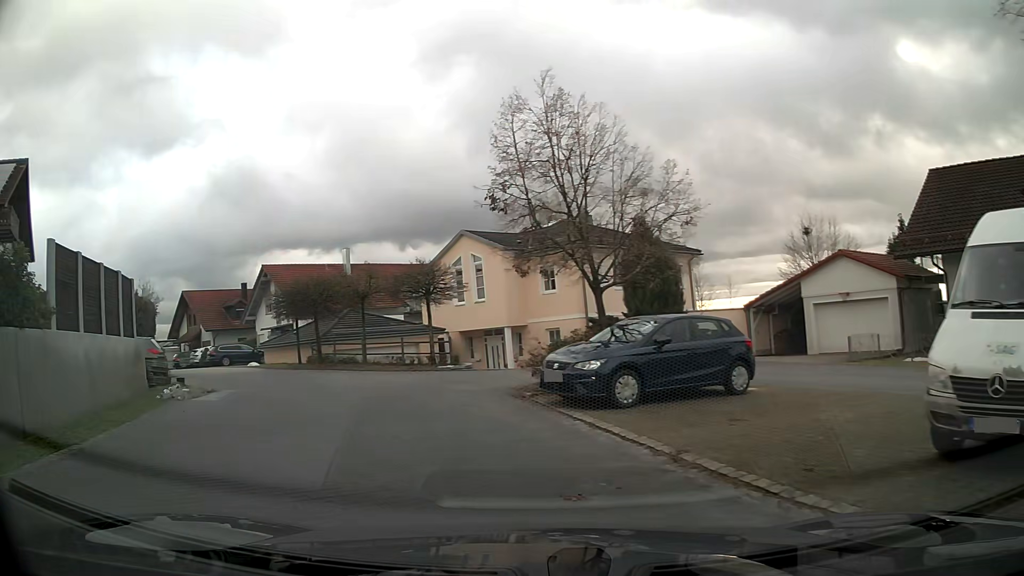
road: residential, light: Day
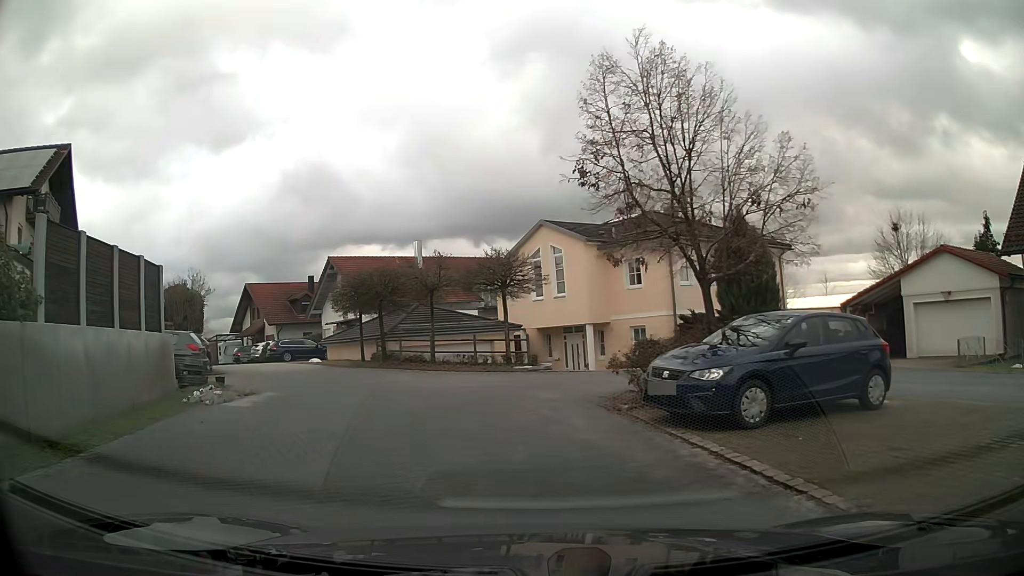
(-0.1, +2.3) m; -5°
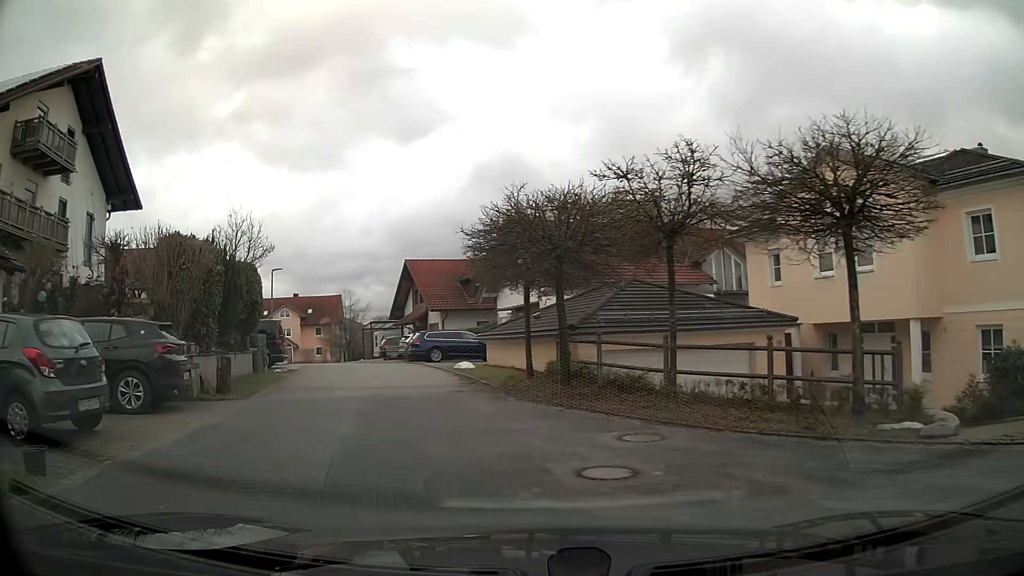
(-2.0, +12.9) m; -18°
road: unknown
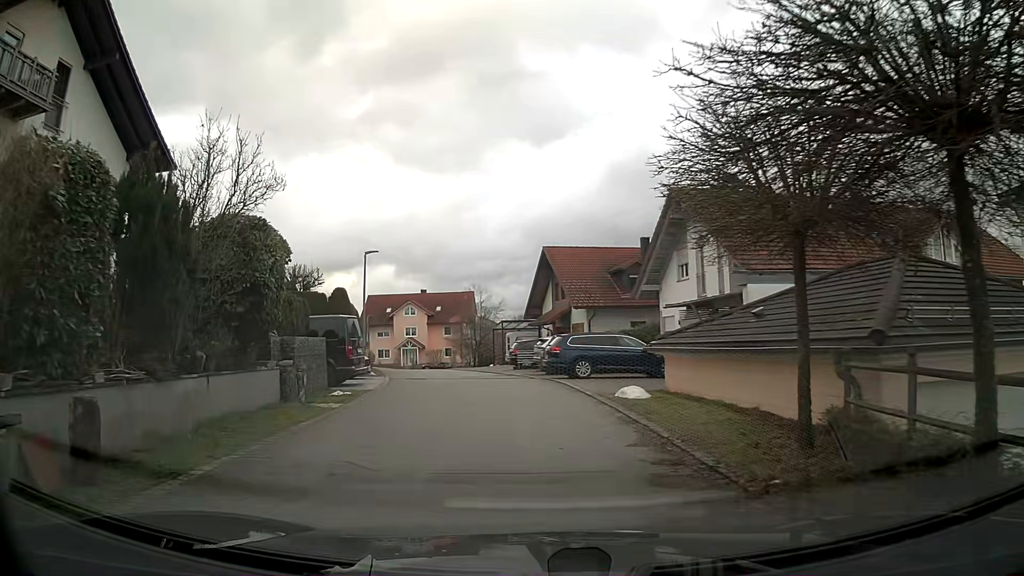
(-0.9, +8.8) m; -10°
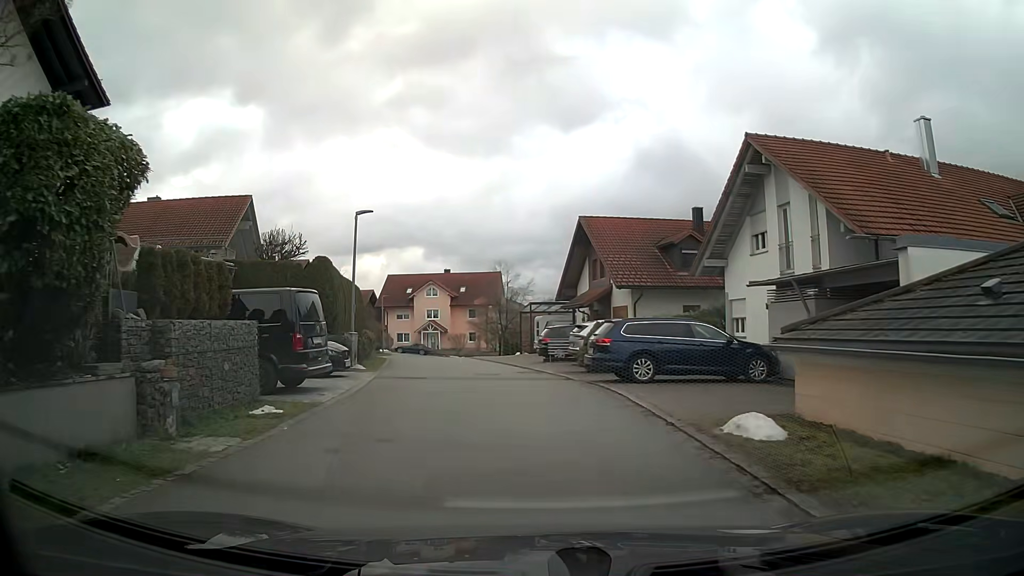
(-0.1, +6.3) m; -2°
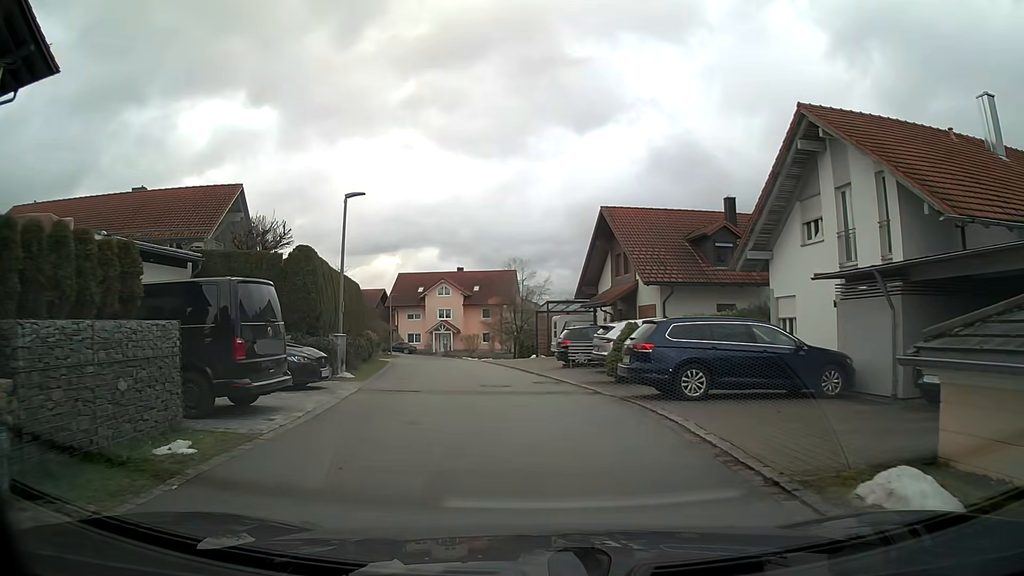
(0.0, +3.3) m; -2°
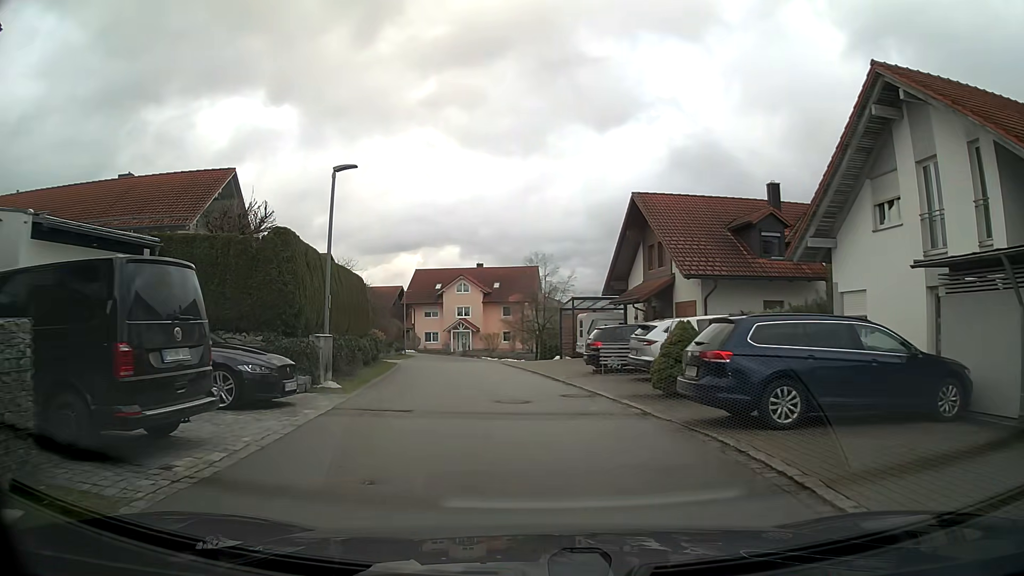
(-0.1, +3.4) m; -2°
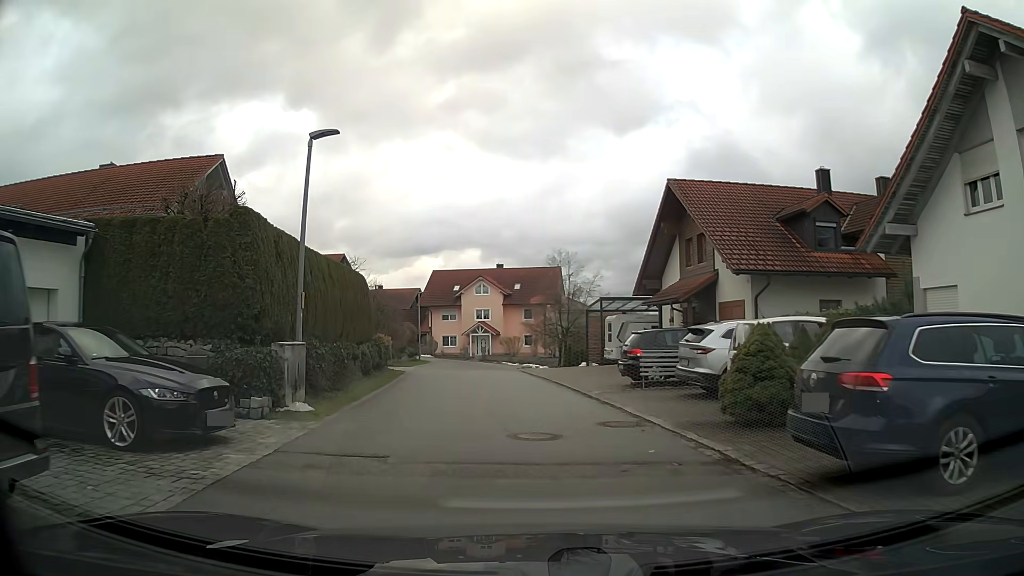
(-0.1, +3.4) m; -2°
(0, +10) (-1, +20) (-2, +30) (-3, +40) (-3, +50) (-4, +60) (-12, +65) (-22, +67) (-32, +69) (-41, +71) m
